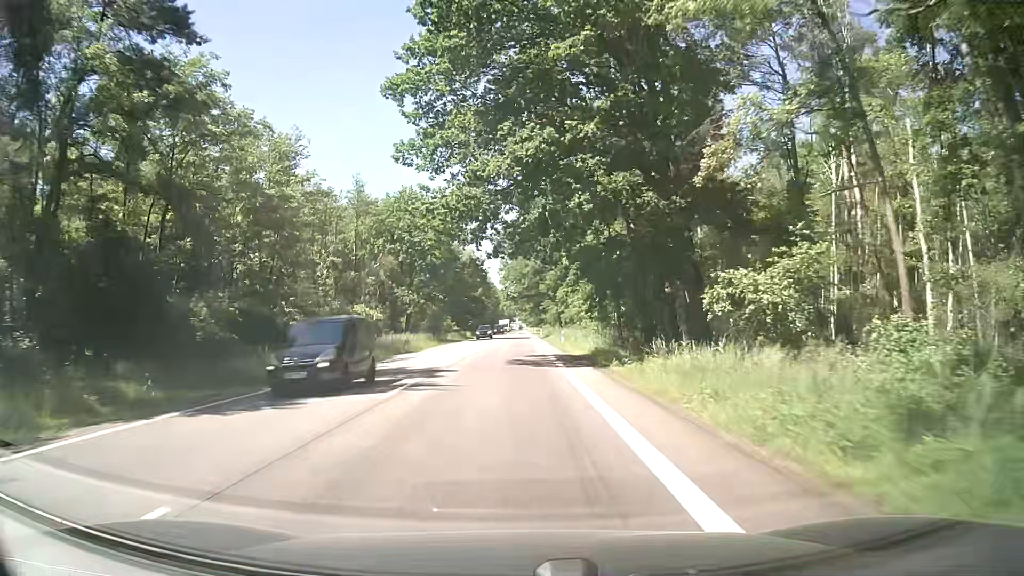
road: secondary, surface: asphalt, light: Day
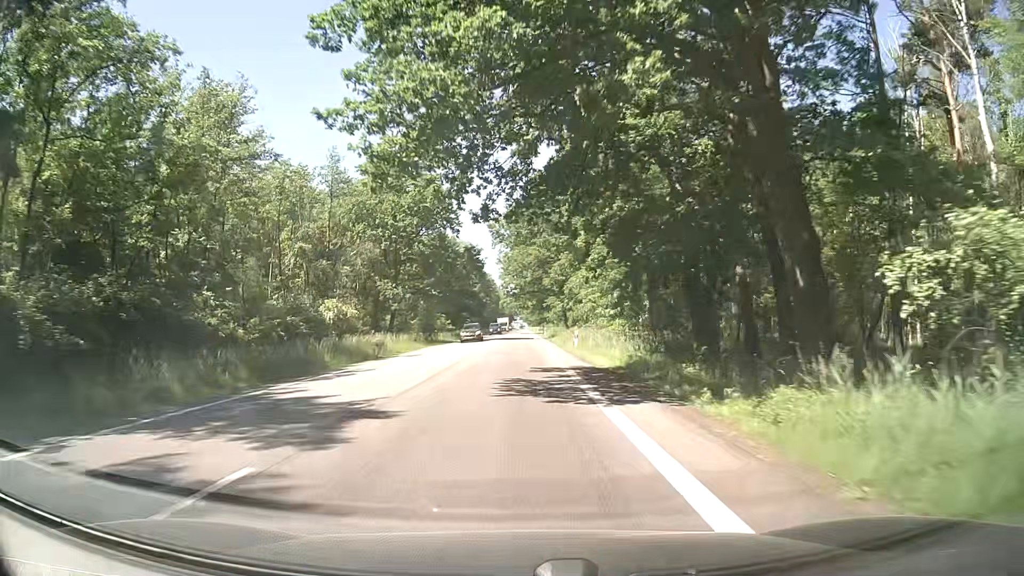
(-0.1, +10.6) m; 0°
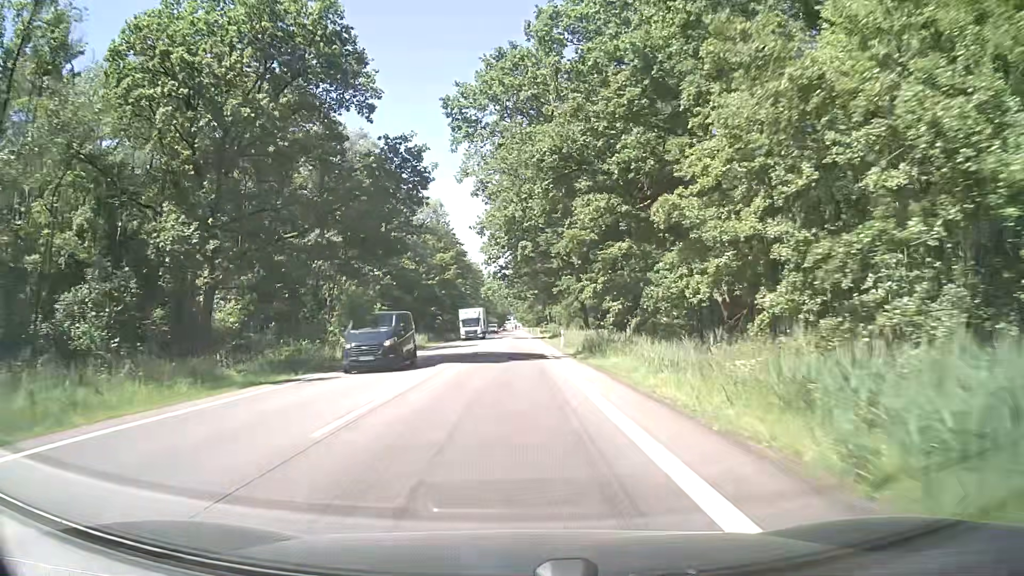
(-0.4, +42.5) m; 0°
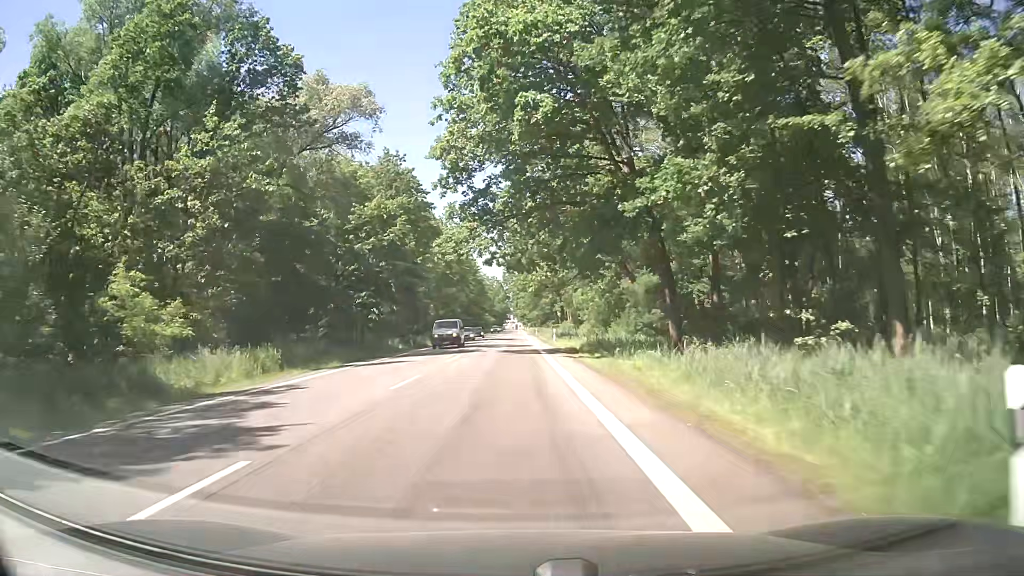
(+0.2, +42.4) m; 0°
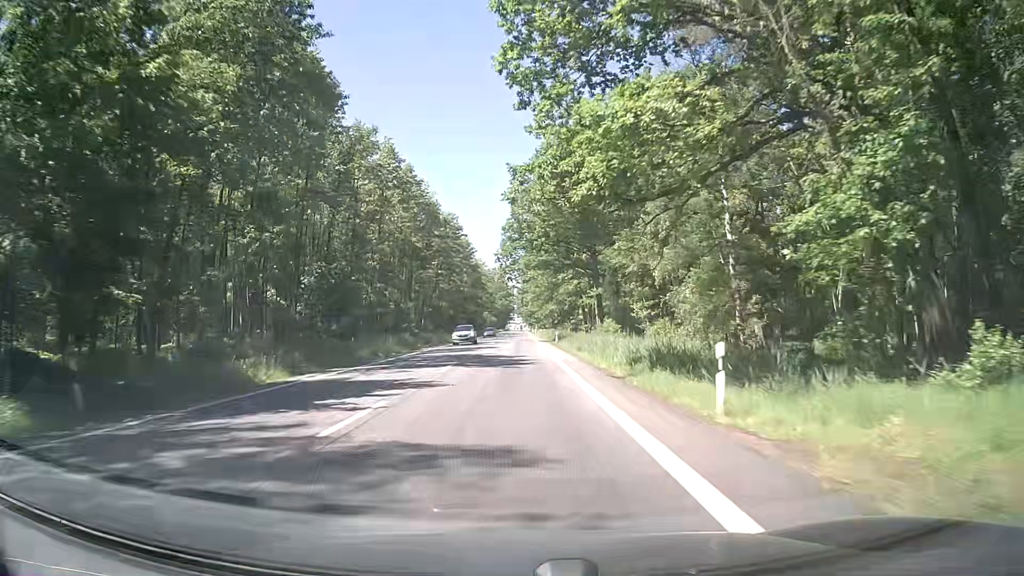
(+0.2, +42.9) m; 0°
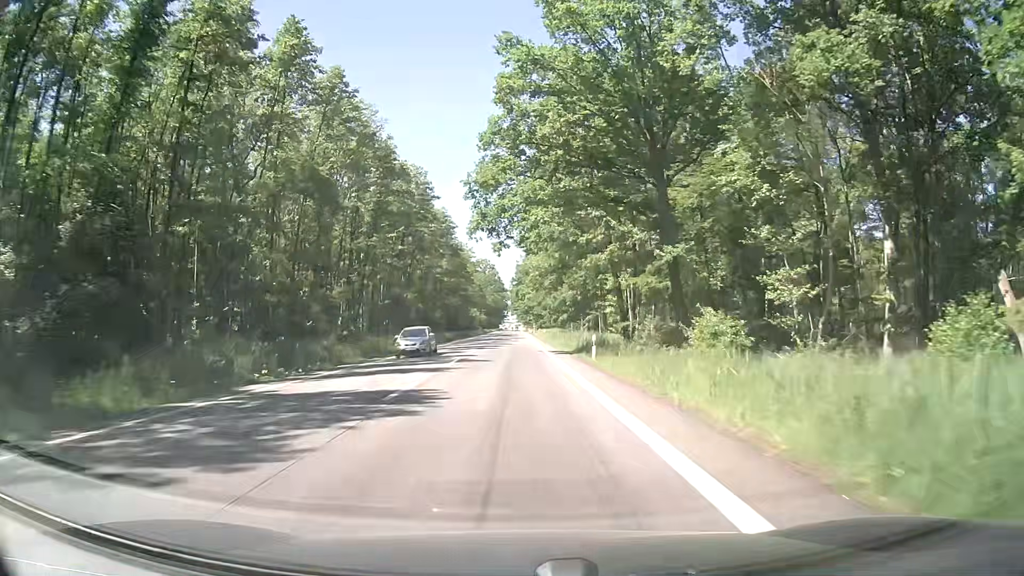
(-0.1, +32.6) m; +1°
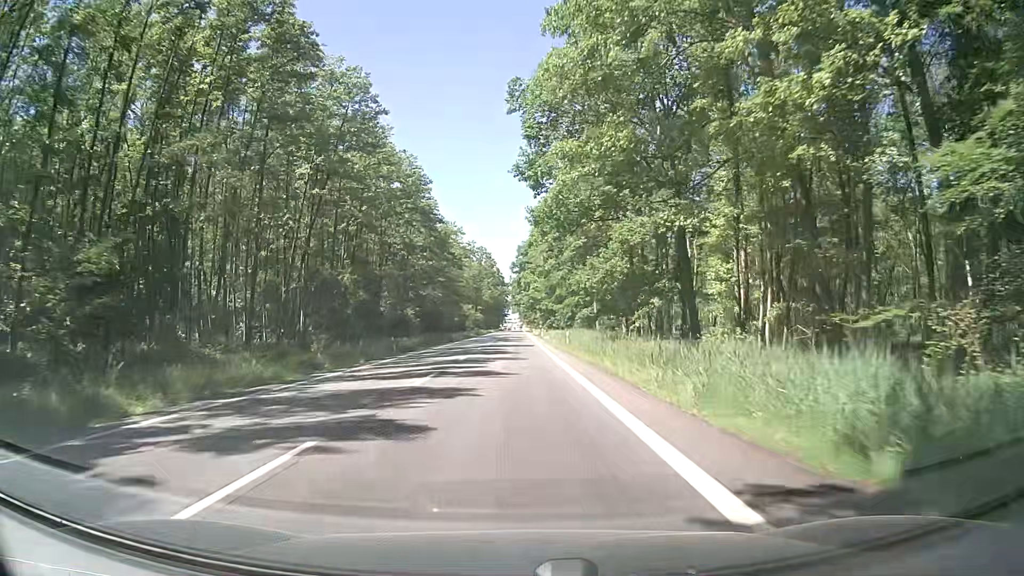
(-0.2, +32.8) m; 0°
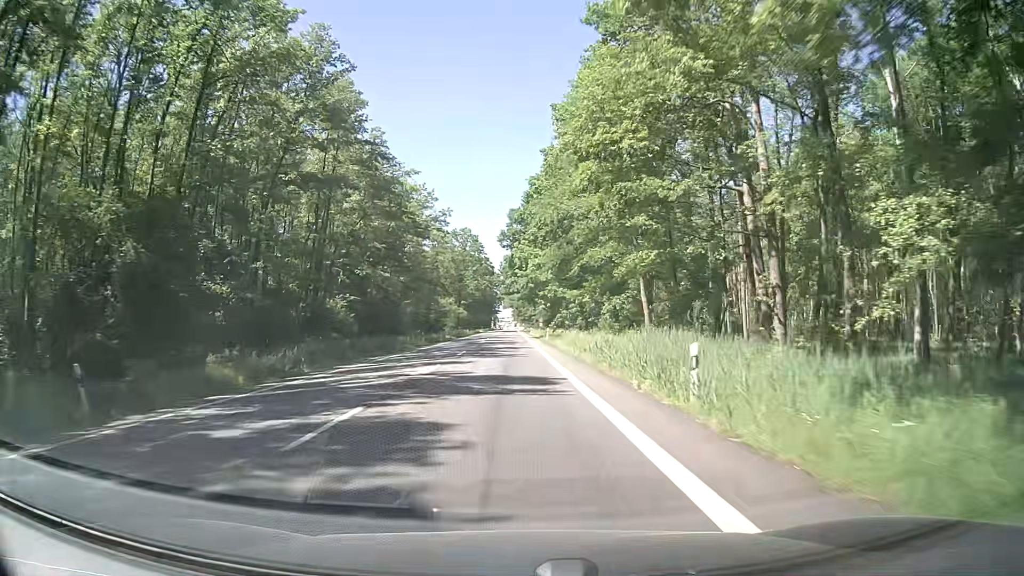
(-0.3, +33.0) m; 0°
(0, +10) (0, +20) (0, +30) (0, +40) (0, +50) (0, +60) (-1, +70) (-1, +80) (-1, +90) (-1, +100) m
